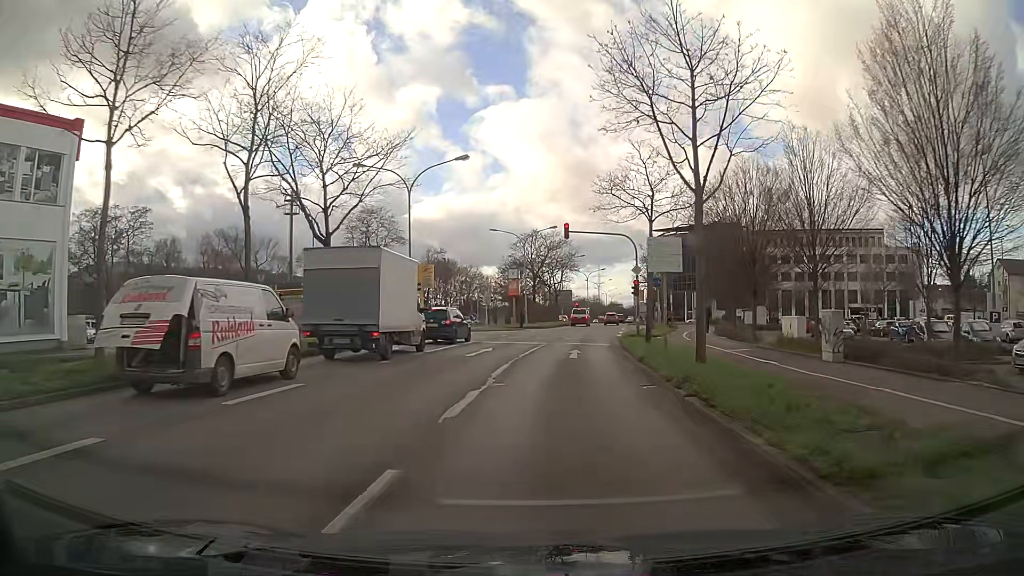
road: primary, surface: asphalt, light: Day
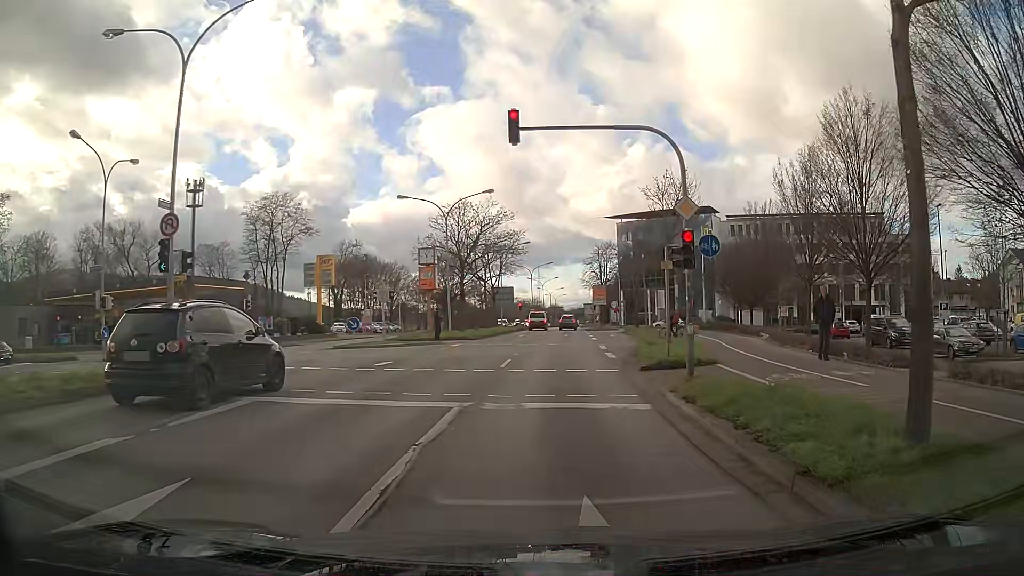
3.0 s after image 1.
(+0.7, +20.4) m; +6°
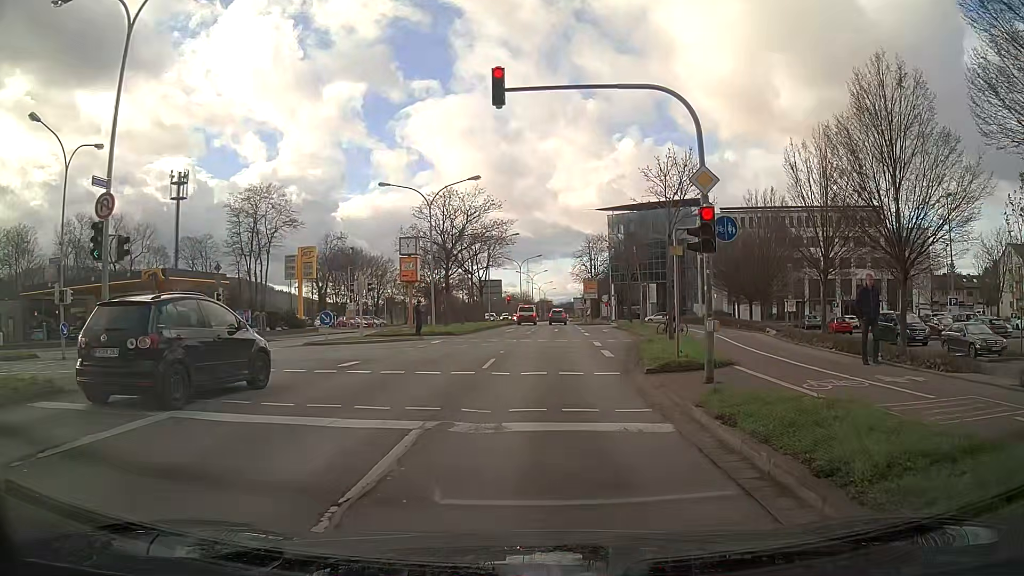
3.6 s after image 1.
(0.0, +2.4) m; 0°
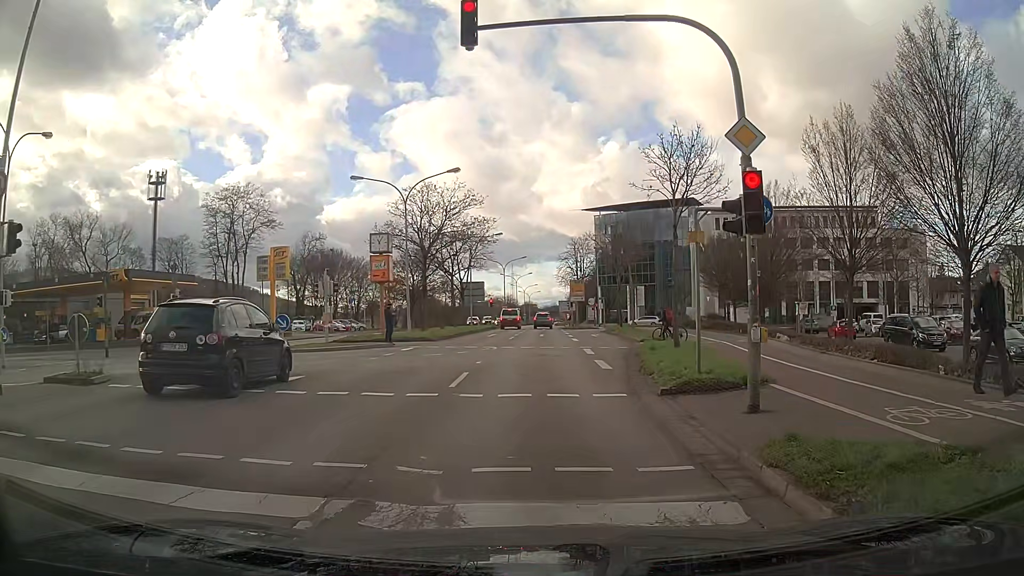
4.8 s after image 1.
(0.0, +3.2) m; +1°
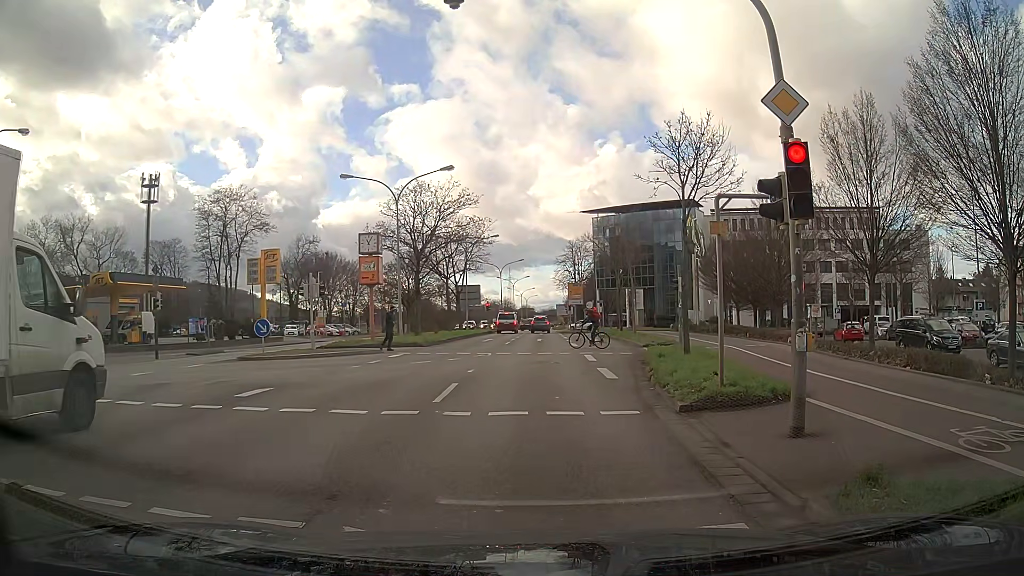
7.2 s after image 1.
(0.0, +1.6) m; 0°
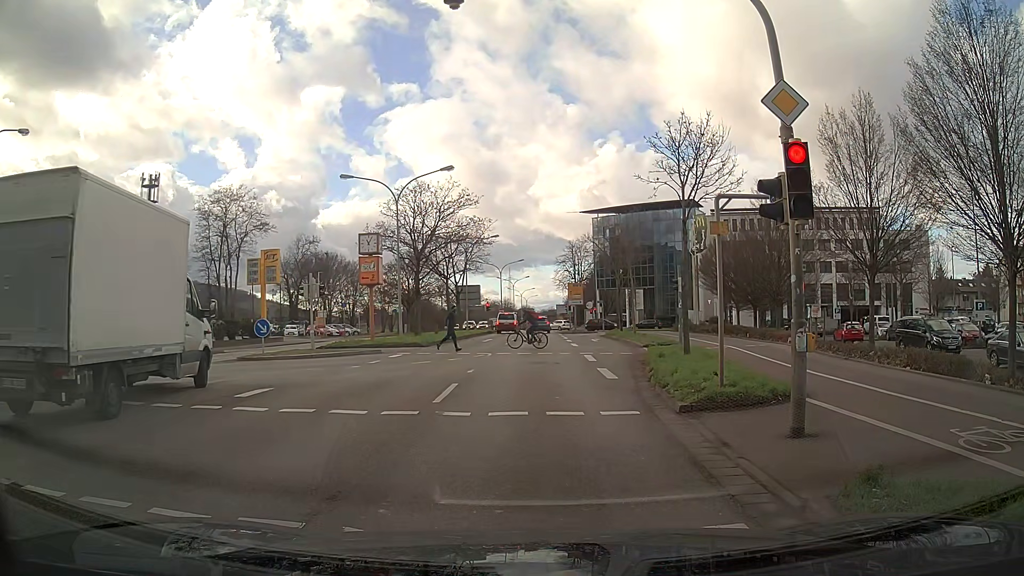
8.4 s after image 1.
(0.0, 0.0) m; 0°
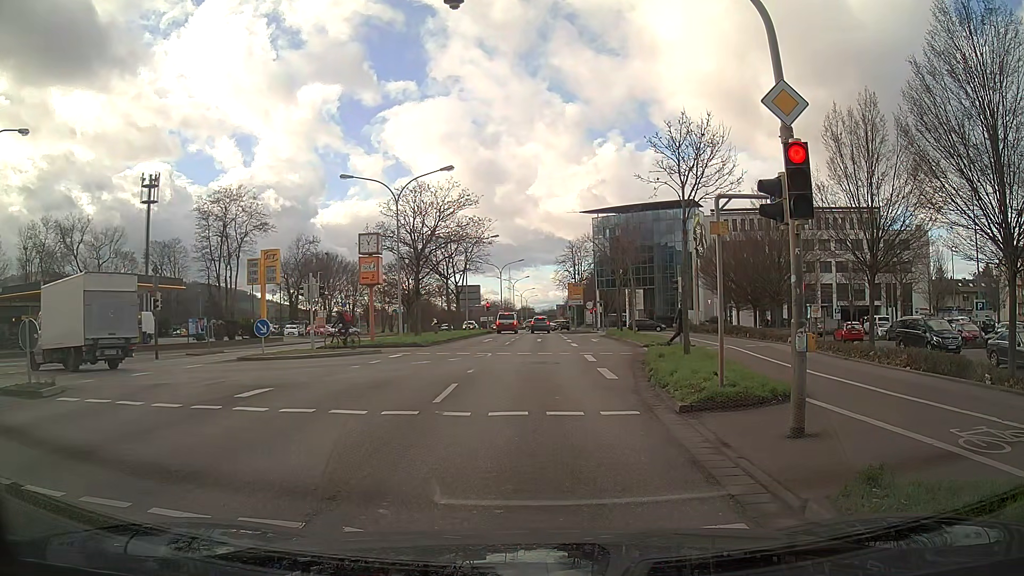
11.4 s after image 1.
(0.0, 0.0) m; 0°
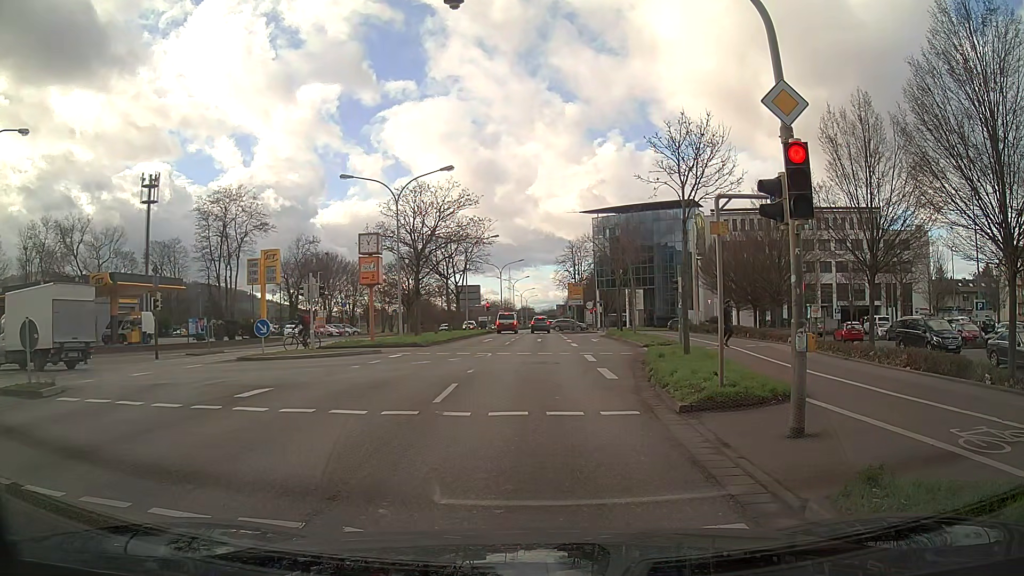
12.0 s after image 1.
(0.0, 0.0) m; 0°
(0, +10) (0, +20) (+1, +30) (+1, +40) (+1, +50) (+1, +60) (+2, +70) (+2, +80) (+2, +90) (+3, +100) m
